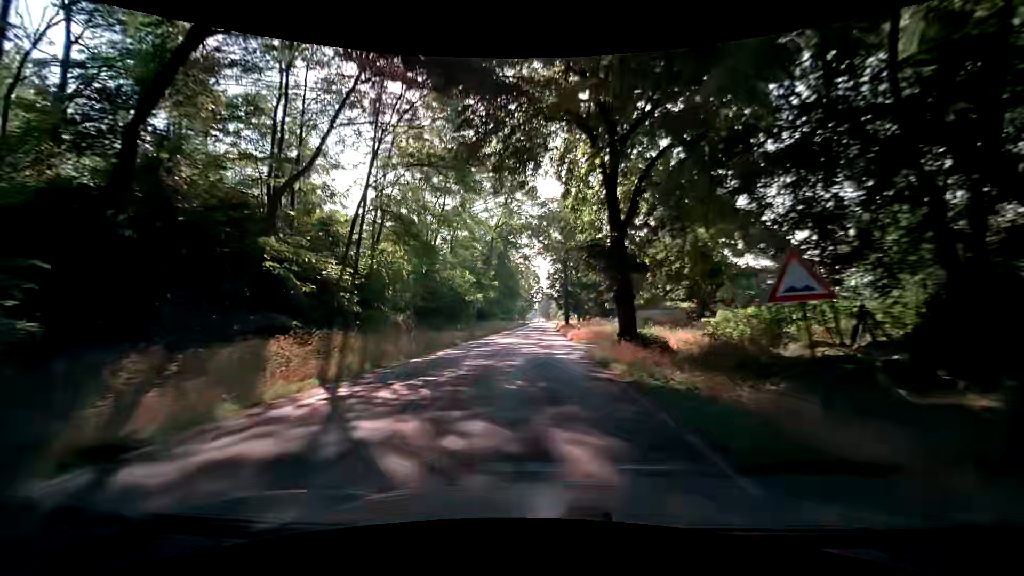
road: primary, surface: asphalt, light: Day
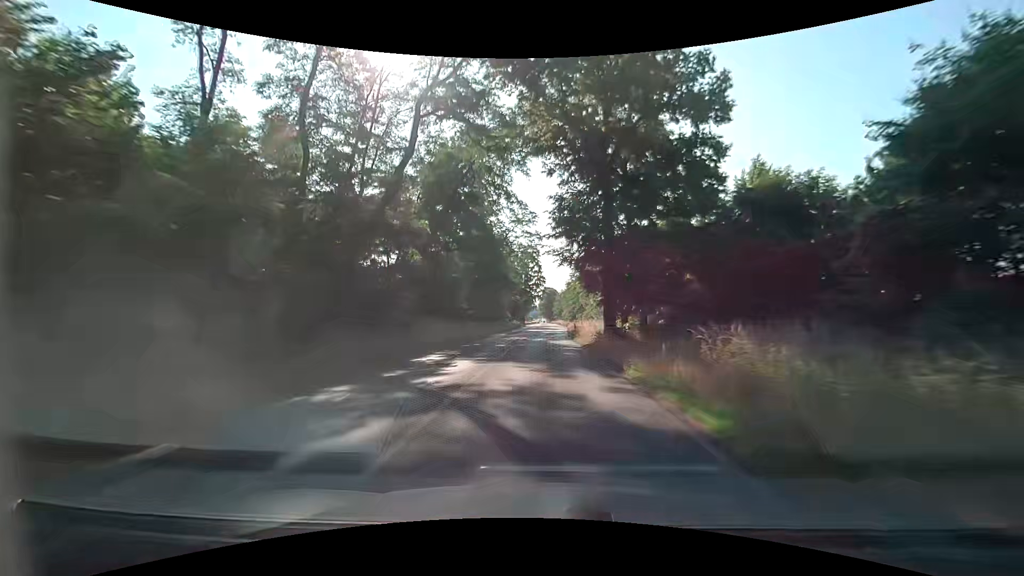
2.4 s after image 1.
(+0.6, +43.1) m; +1°
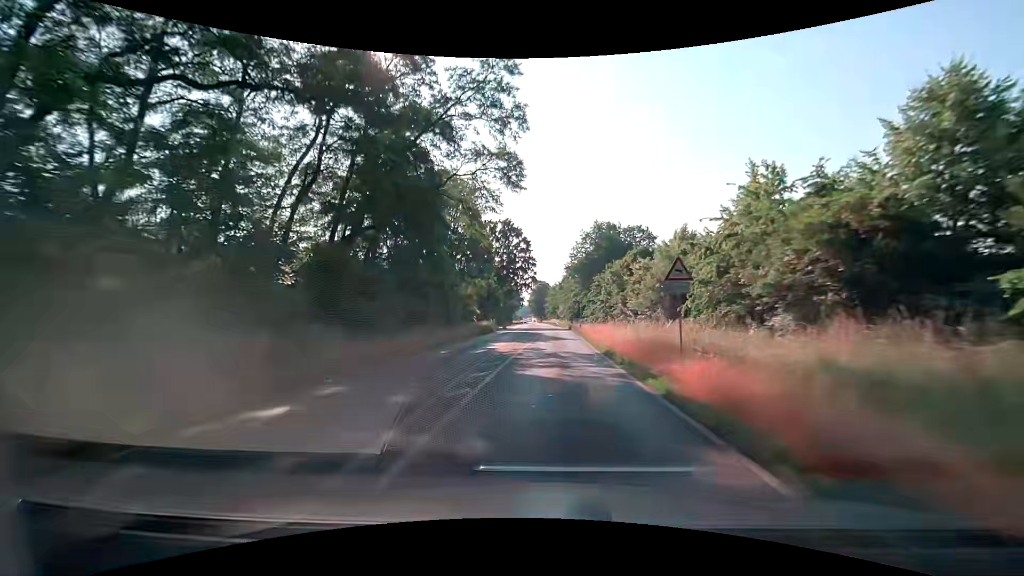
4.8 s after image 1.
(+0.1, +43.1) m; +1°
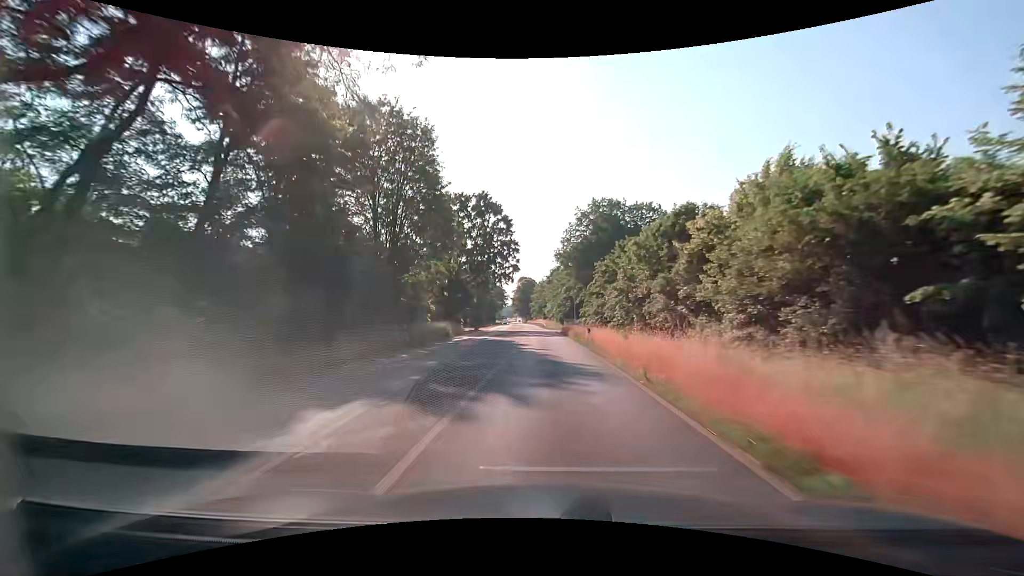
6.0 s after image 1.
(+0.2, +21.5) m; +1°
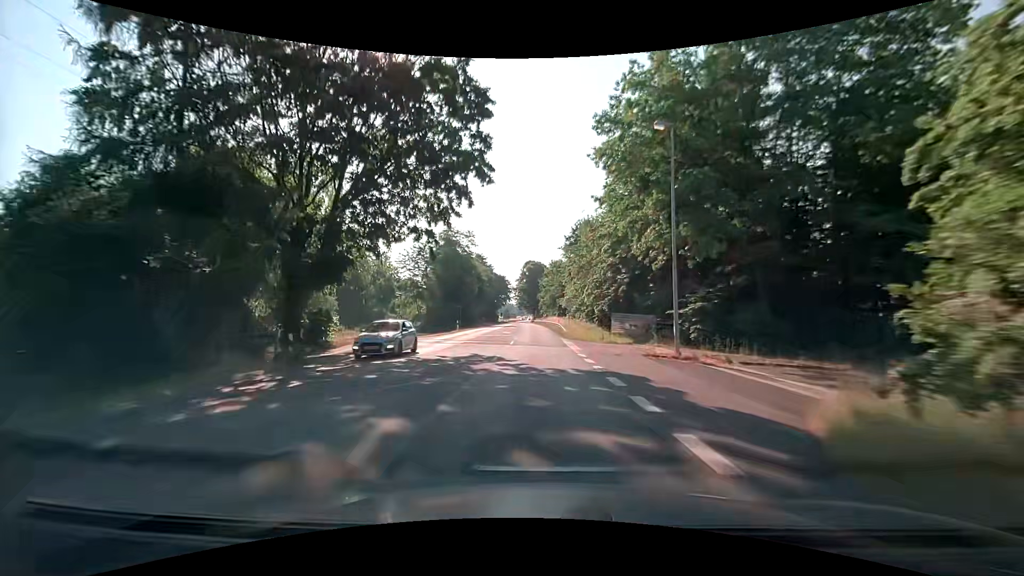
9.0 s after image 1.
(+0.1, +53.9) m; -1°
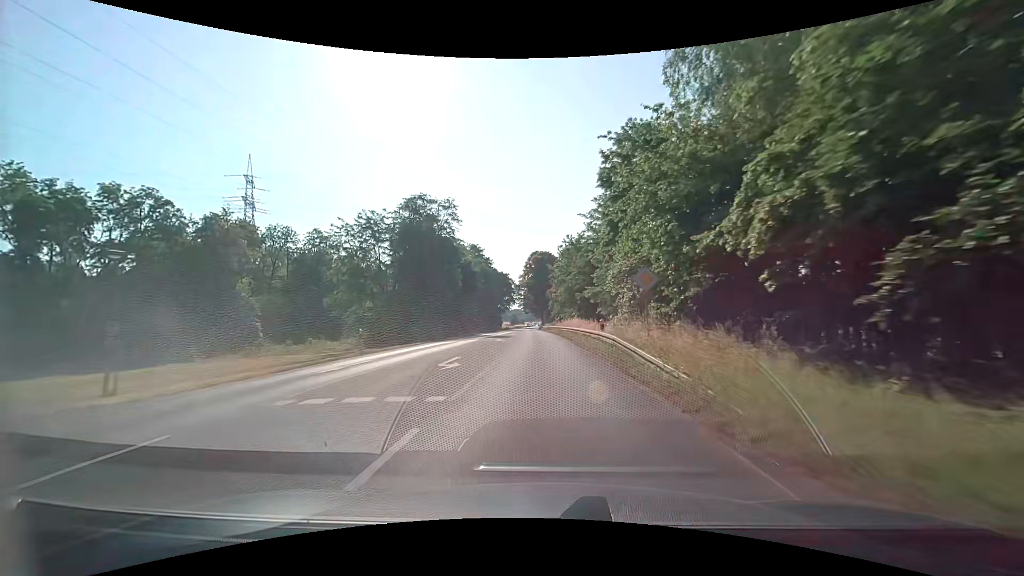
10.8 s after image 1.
(-0.4, +32.4) m; -1°
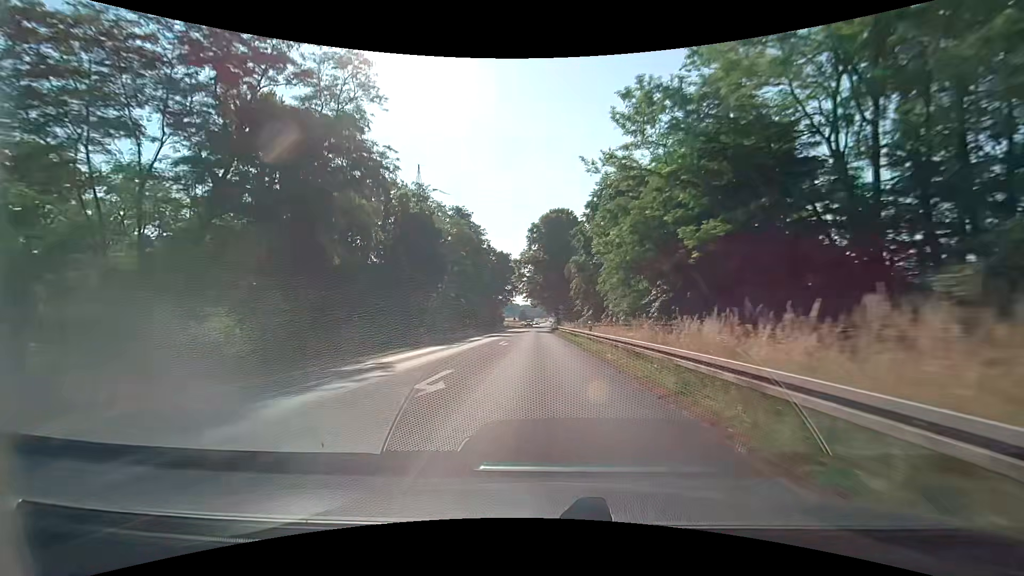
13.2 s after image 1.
(-0.9, +42.9) m; -2°
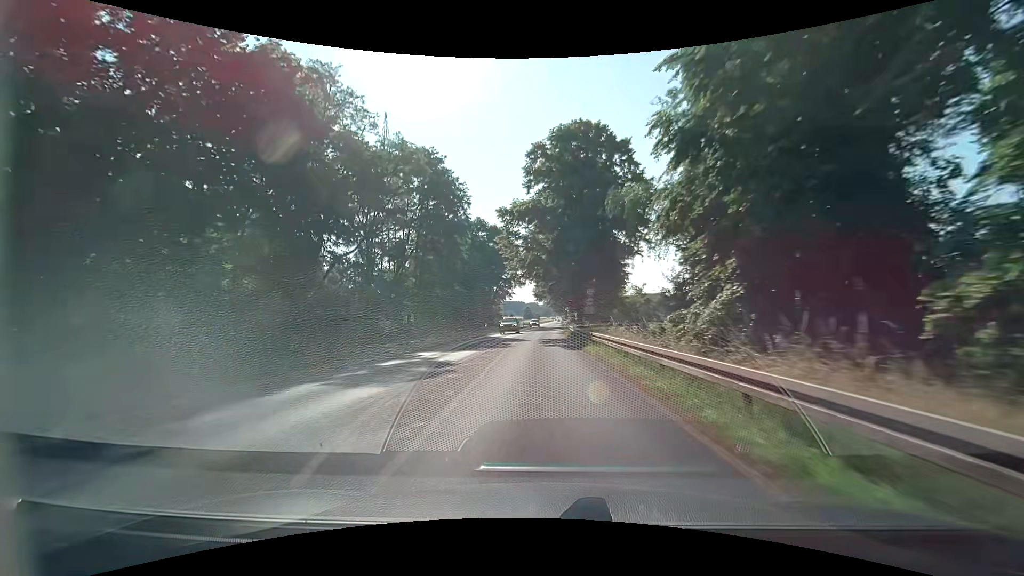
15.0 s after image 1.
(0.0, +32.3) m; 0°
(0, +10) (0, +20) (0, +30) (0, +40) (0, +50) (+1, +60) (+1, +70) (+1, +80) (+2, +90) (+2, +100) m
